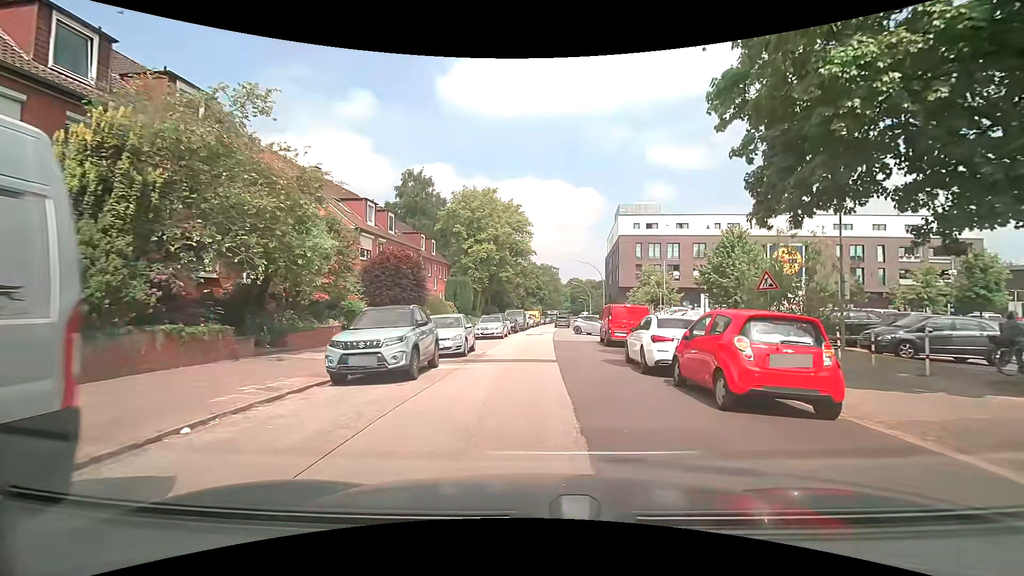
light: Day
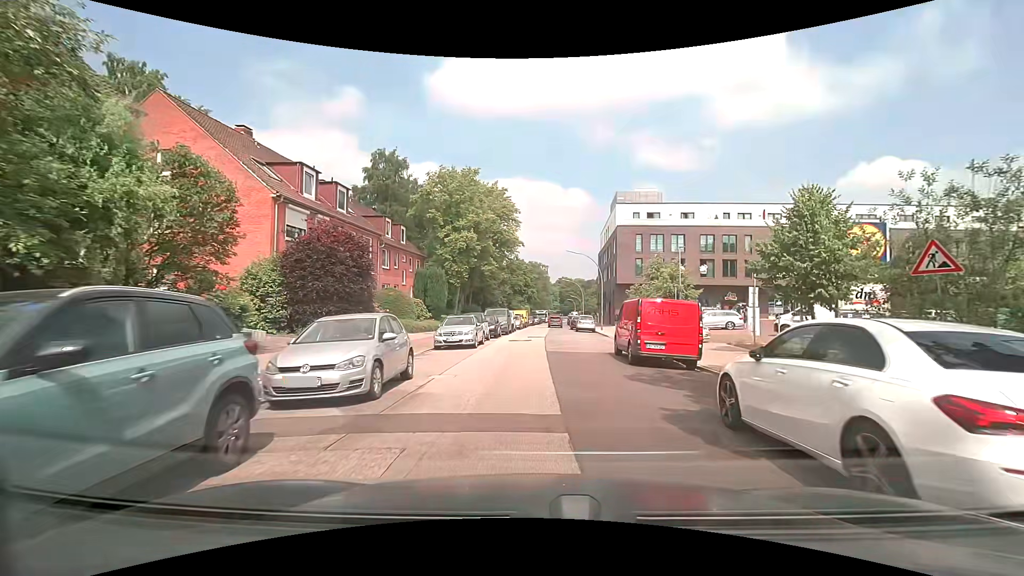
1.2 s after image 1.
(+0.1, +8.5) m; +1°
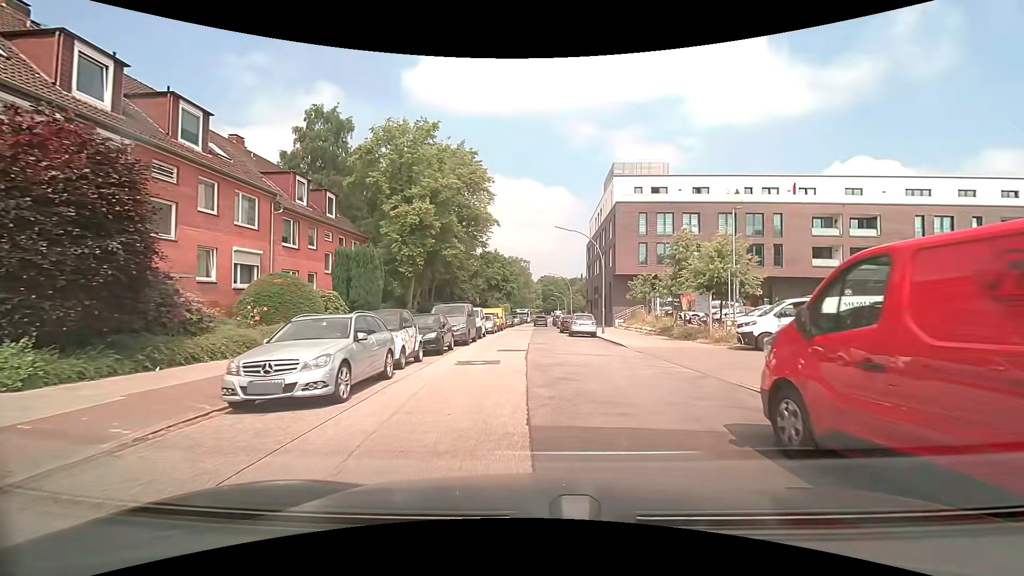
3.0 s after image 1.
(+0.5, +13.1) m; +3°
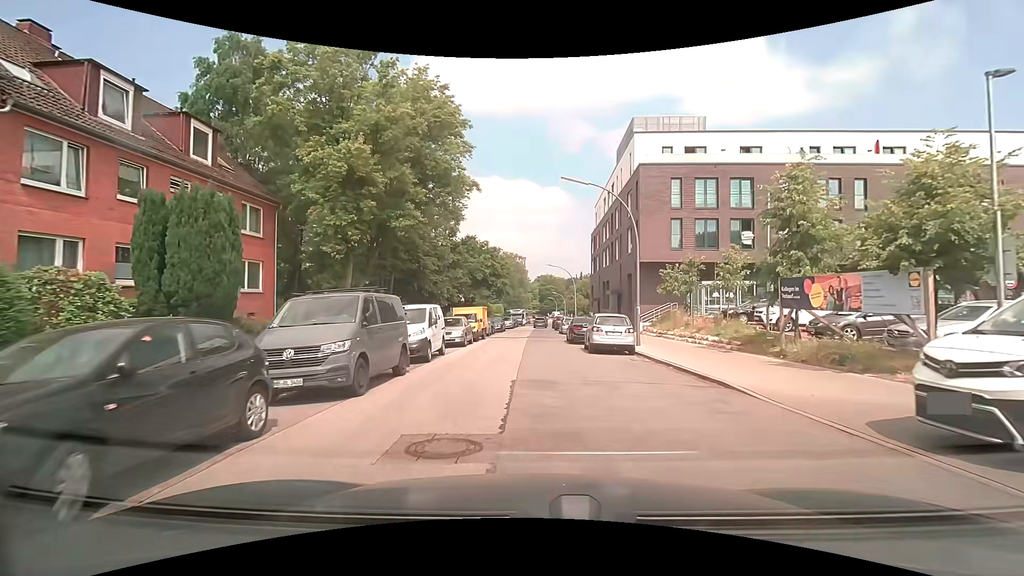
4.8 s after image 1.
(+0.2, +13.5) m; +1°
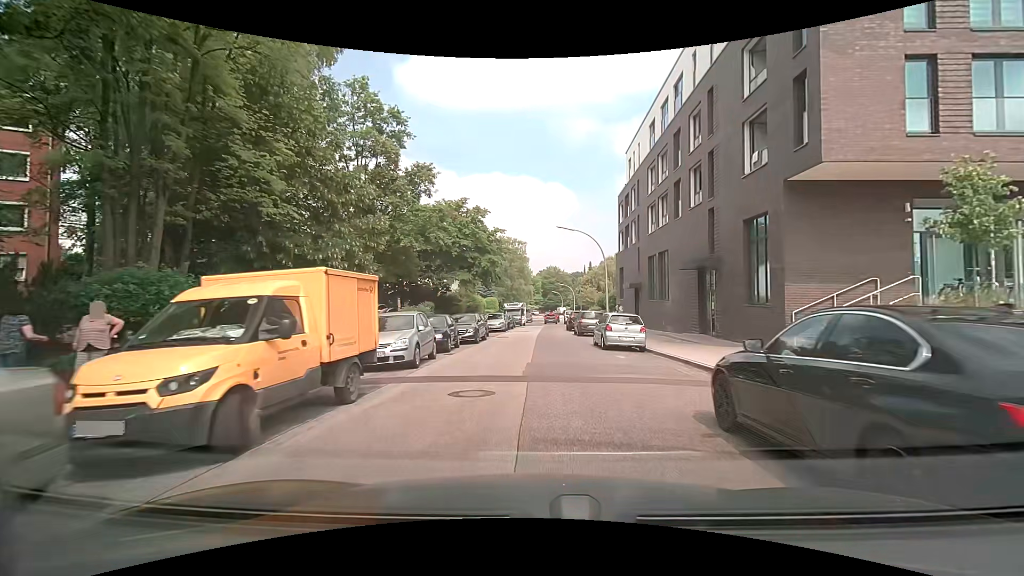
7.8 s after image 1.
(-0.3, +23.6) m; -1°
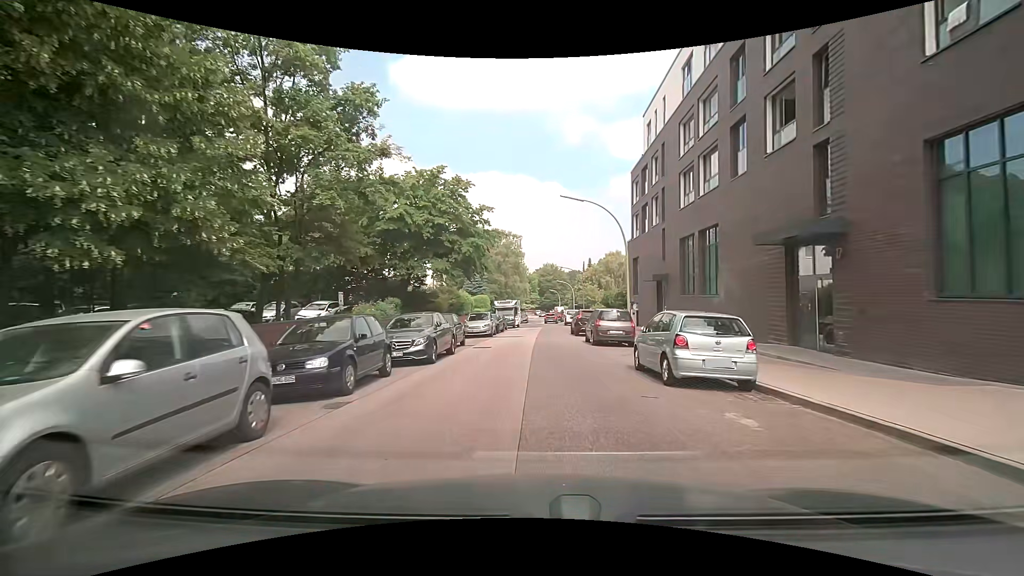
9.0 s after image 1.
(+0.1, +9.7) m; +1°
